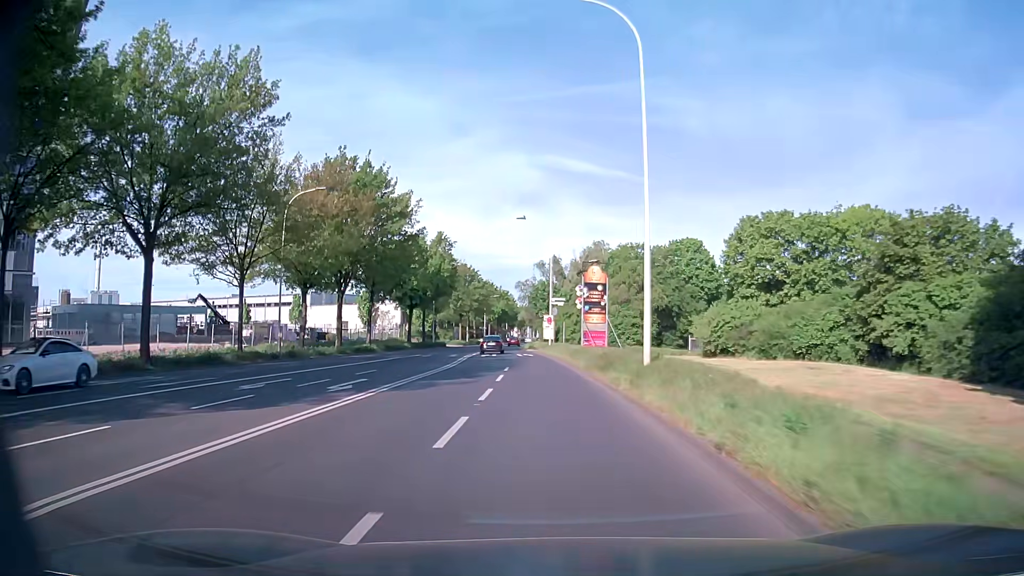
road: secondary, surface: asphalt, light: Day
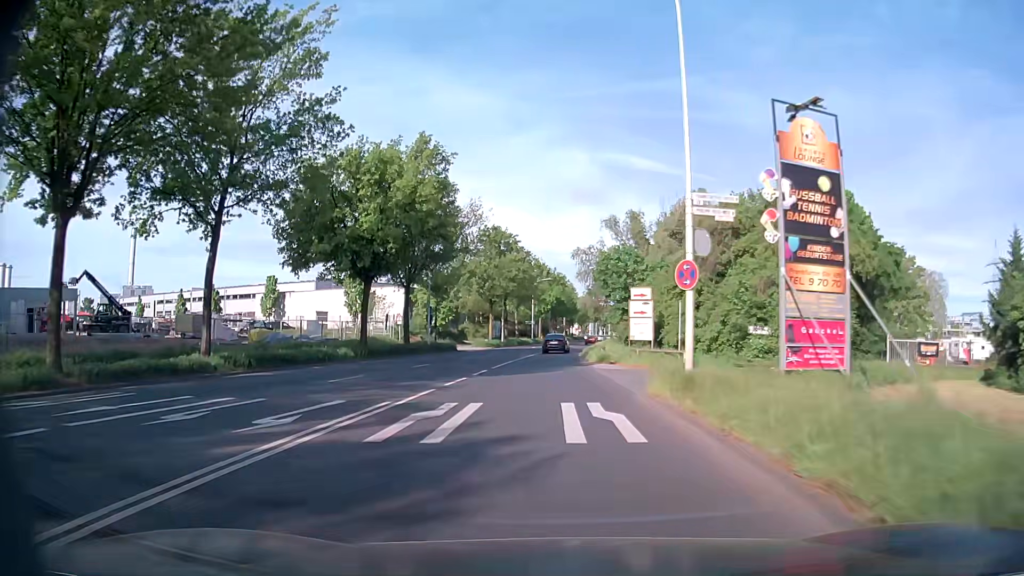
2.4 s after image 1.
(-1.8, +37.6) m; -6°
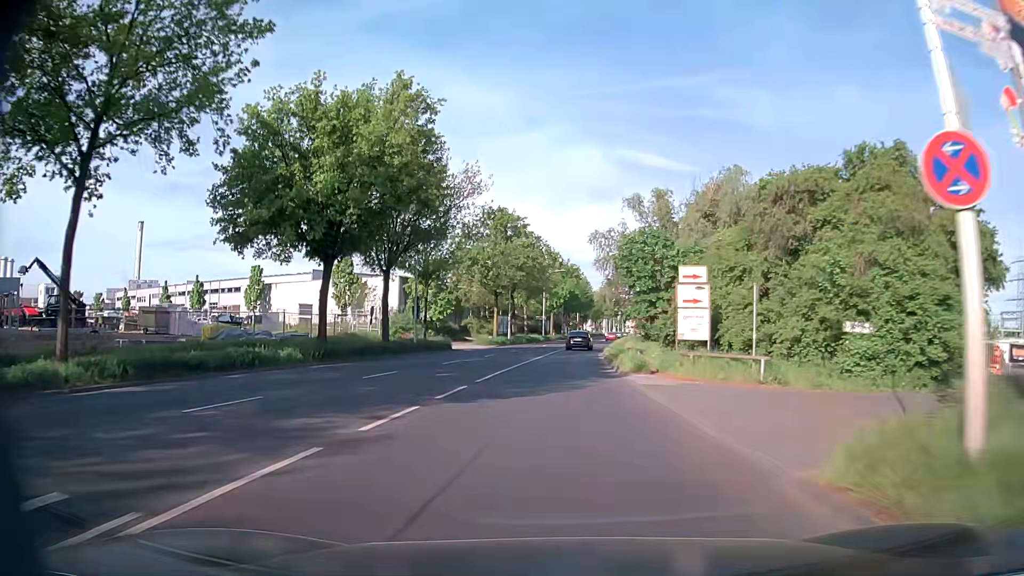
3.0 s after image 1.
(-0.1, +9.3) m; -1°
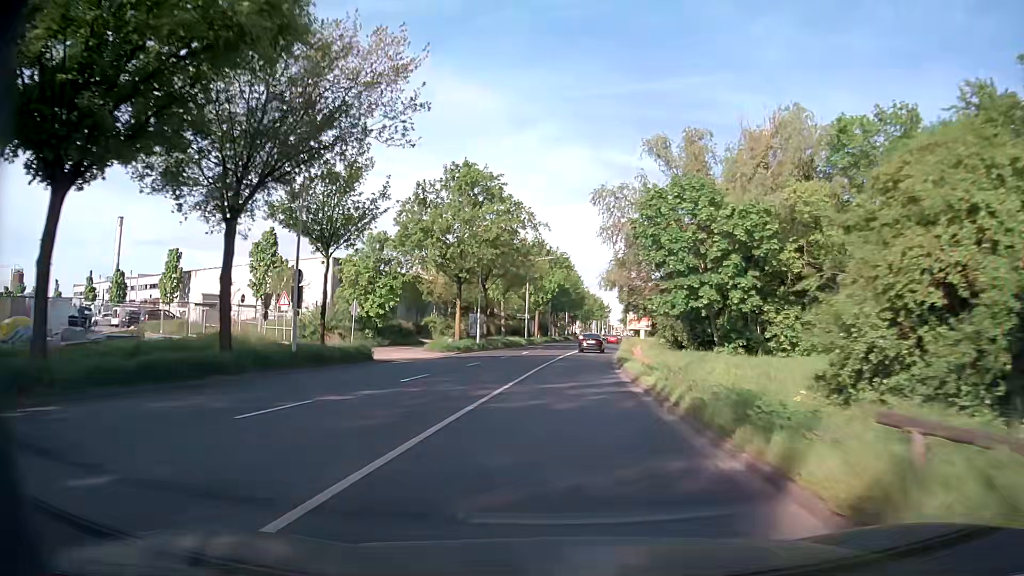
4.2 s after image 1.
(0.0, +18.5) m; 0°
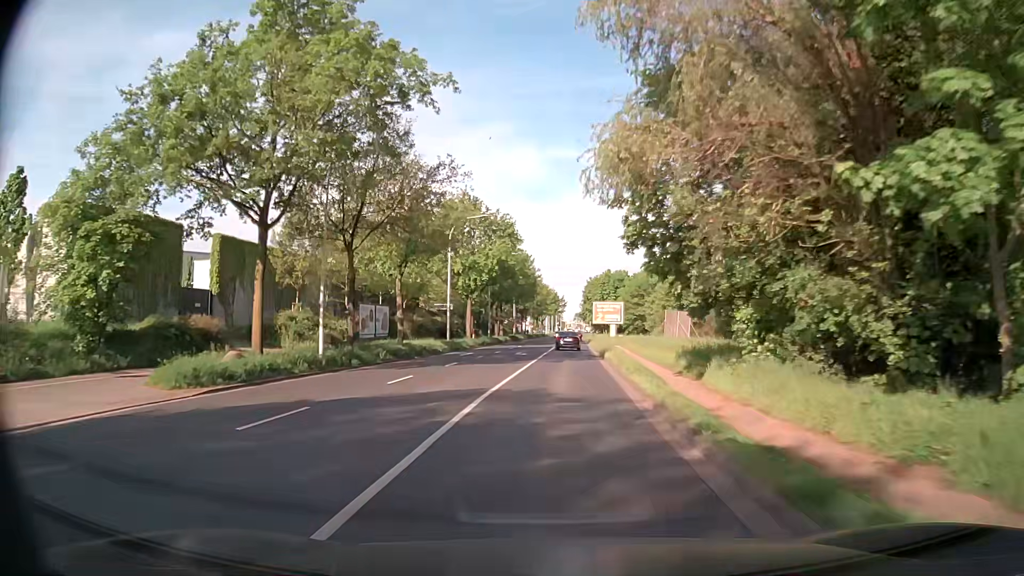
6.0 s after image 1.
(+1.4, +27.3) m; +4°
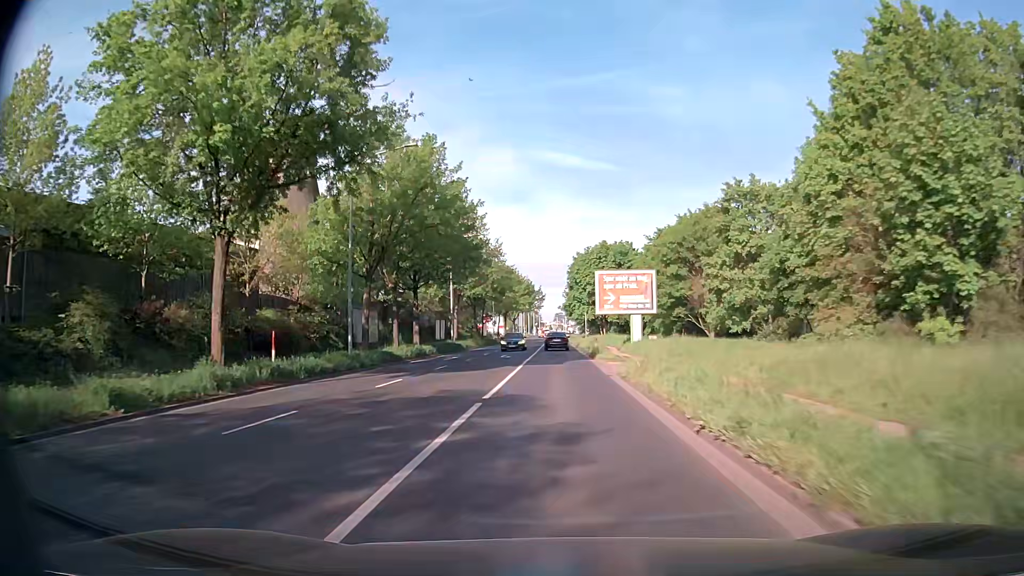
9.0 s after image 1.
(+1.4, +44.8) m; +2°
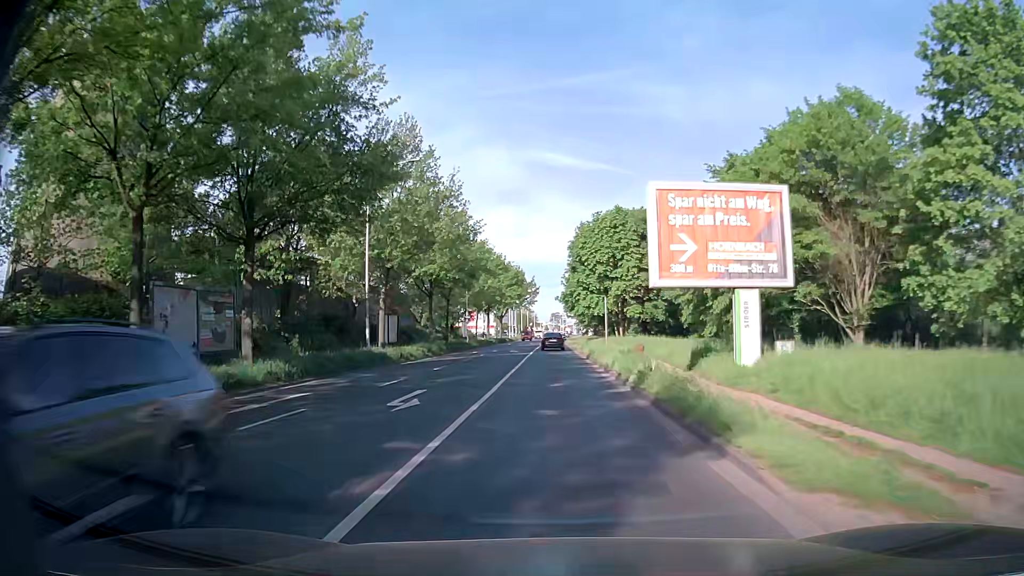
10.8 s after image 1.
(0.0, +26.4) m; 0°
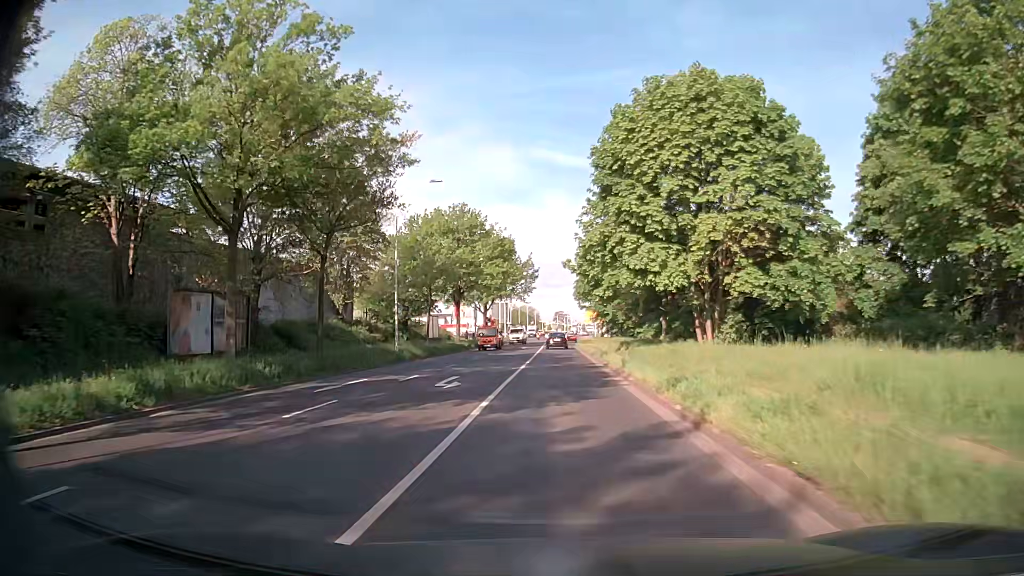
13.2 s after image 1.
(-0.2, +34.6) m; 0°
(0, +10) (0, +20) (0, +30) (0, +40) (0, +50) (0, +60) (+1, +70) (+1, +80) (+2, +90) (+2, +100) m
